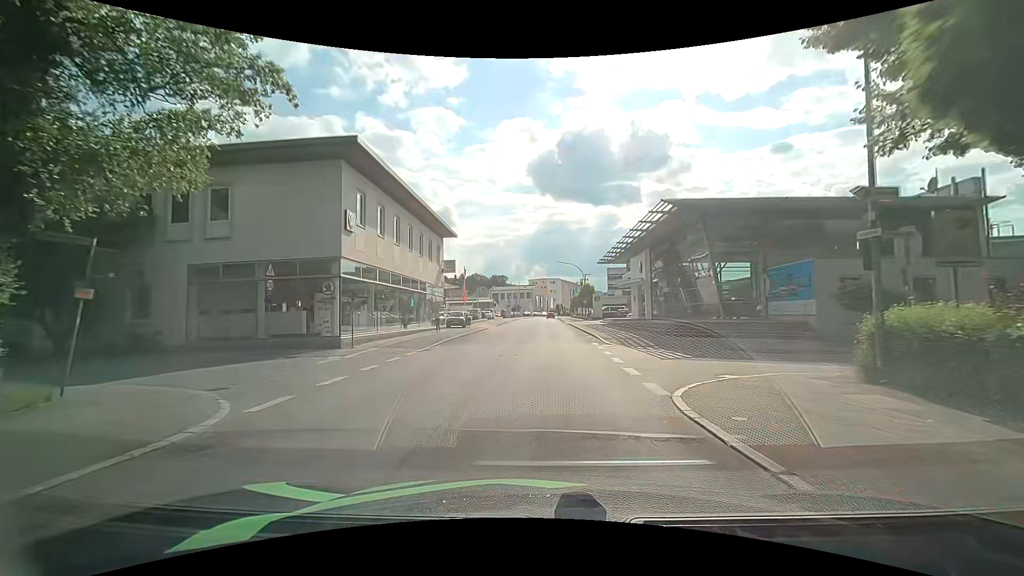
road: tertiary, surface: asphalt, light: Day
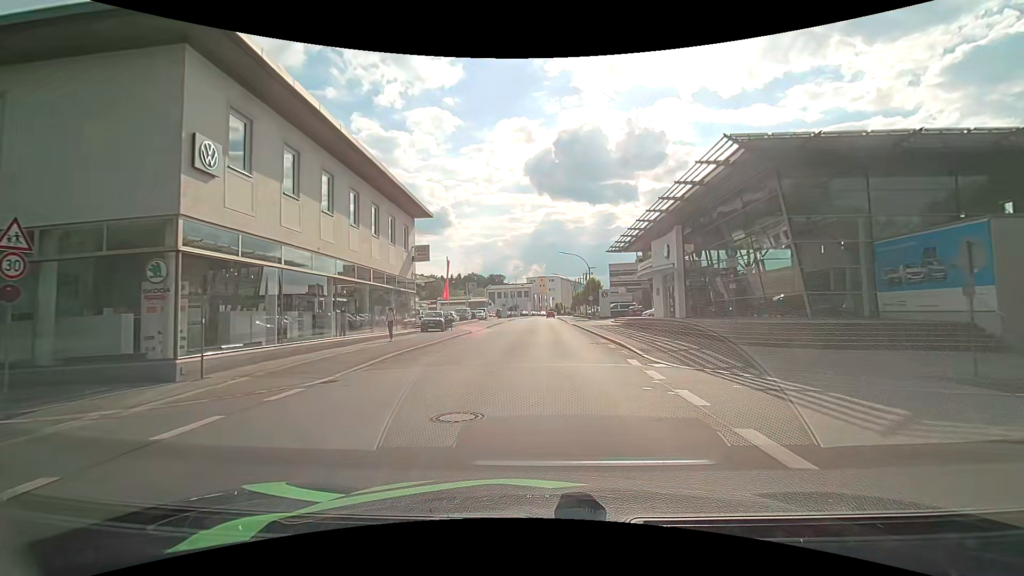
(+0.1, +10.3) m; 0°
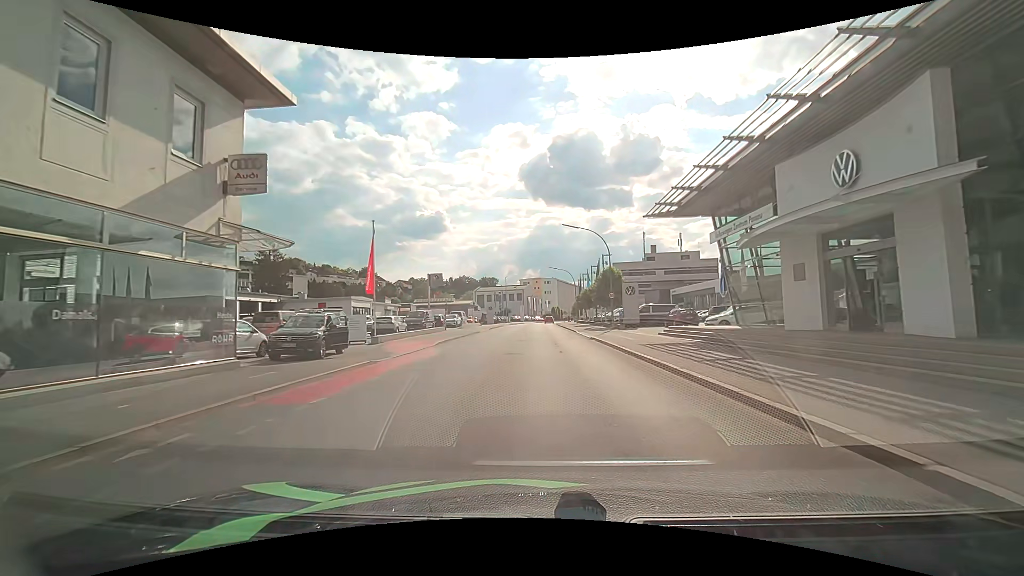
(+0.1, +21.6) m; +1°
(0, +10) (0, +20) (0, +30) (0, +40) (0, +50) (0, +60) (0, +70) (0, +80) (+1, +90) (+1, +100) m
